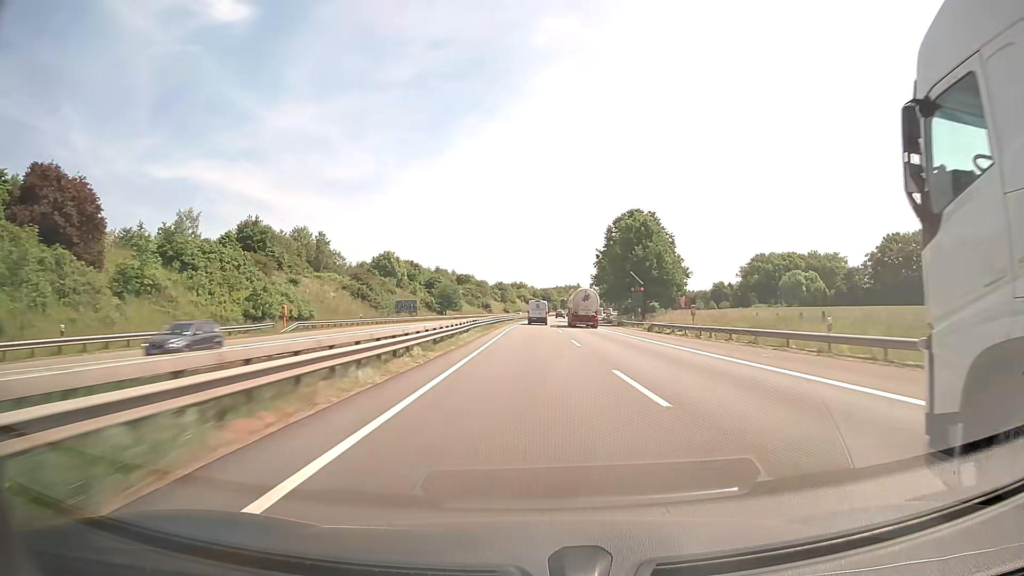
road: motorway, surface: asphalt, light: Day
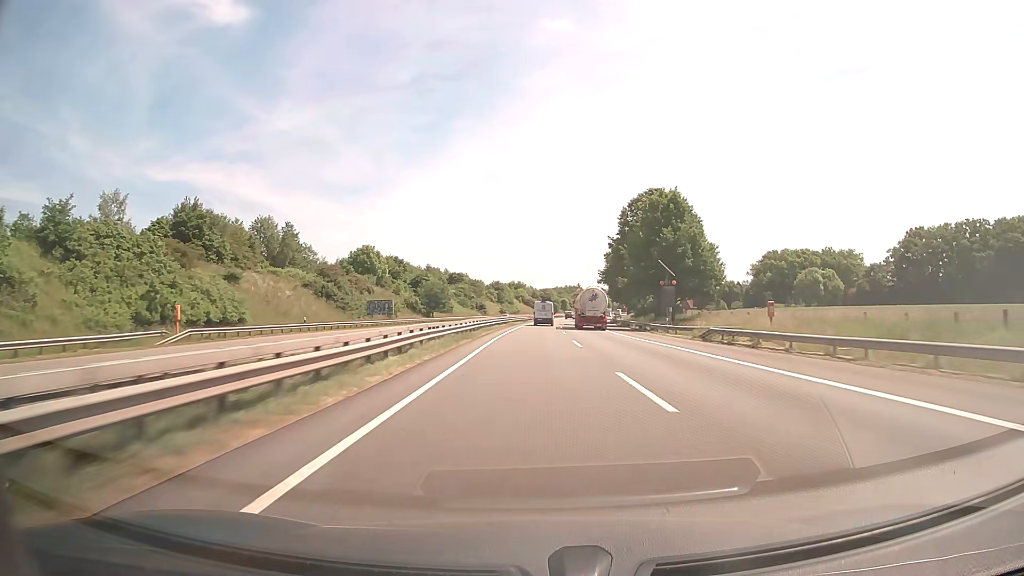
(0.0, +18.7) m; 0°
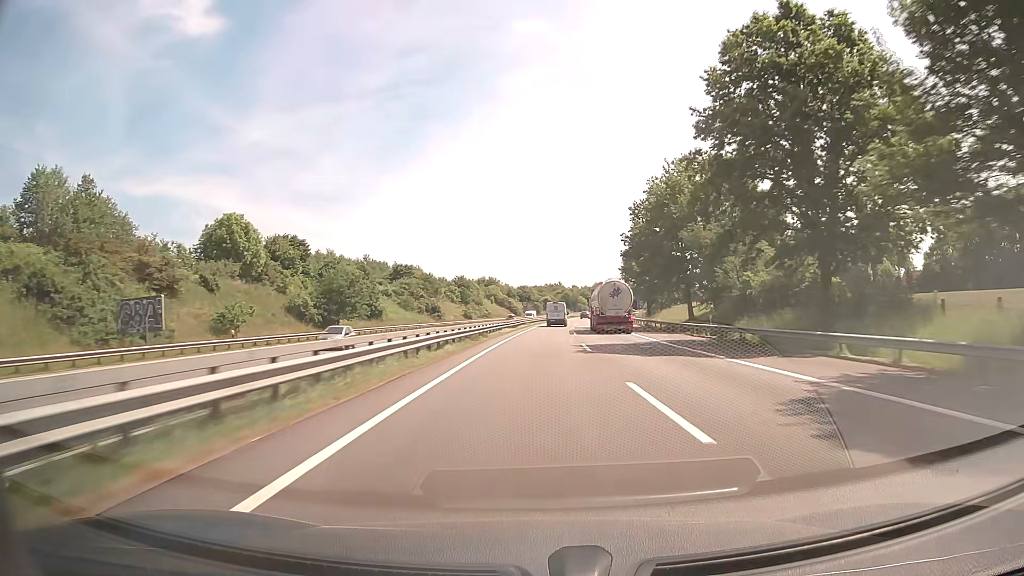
(+0.6, +56.0) m; +2°
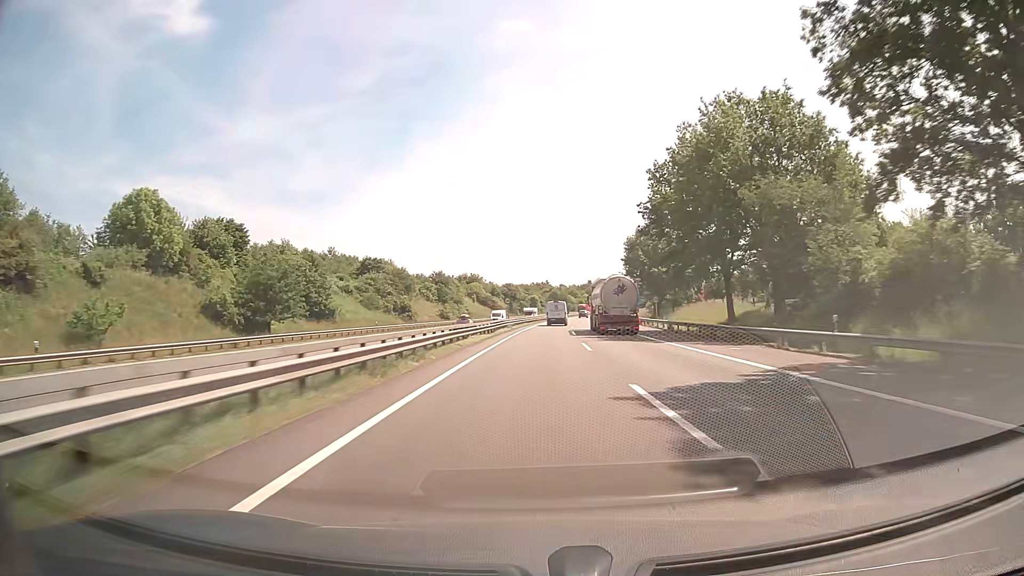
(+0.1, +18.6) m; +1°
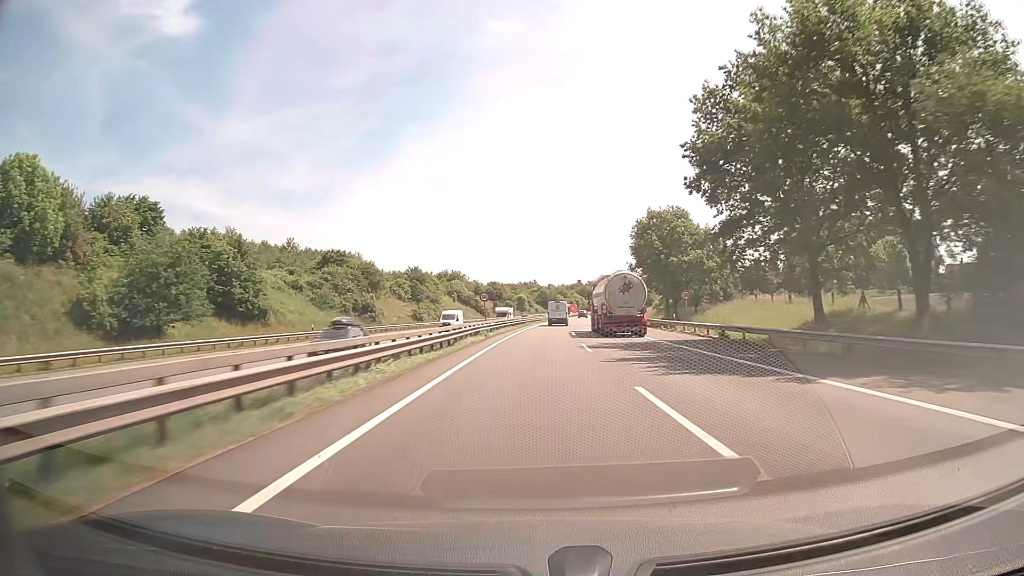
(+0.2, +18.6) m; +1°
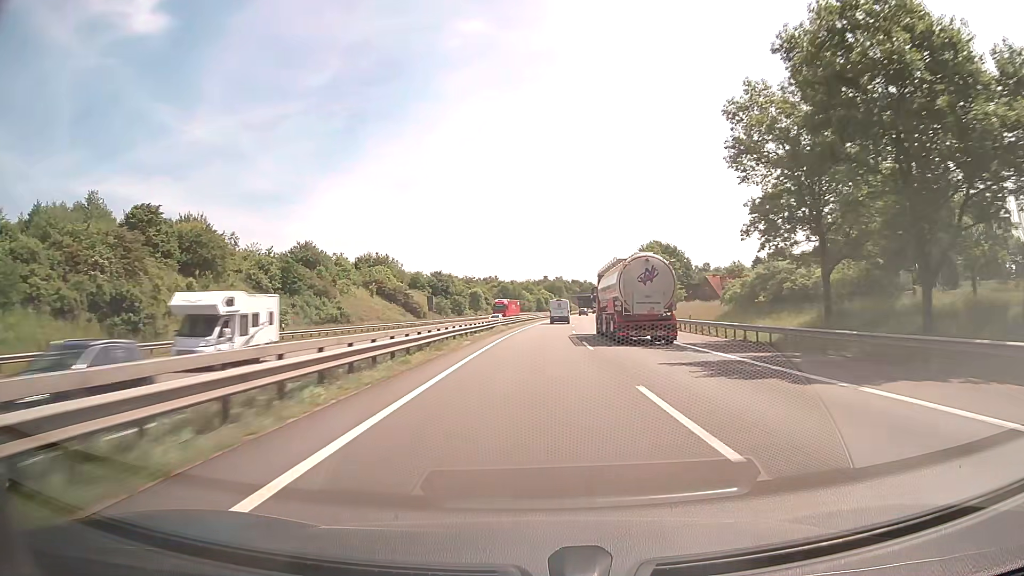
(+1.4, +54.2) m; +3°
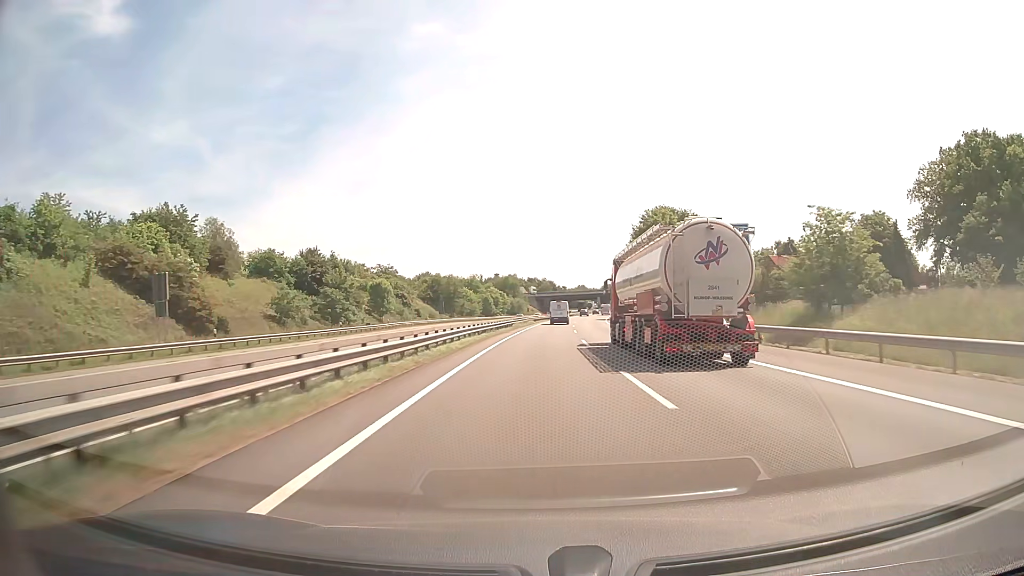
(+2.2, +68.7) m; +4°
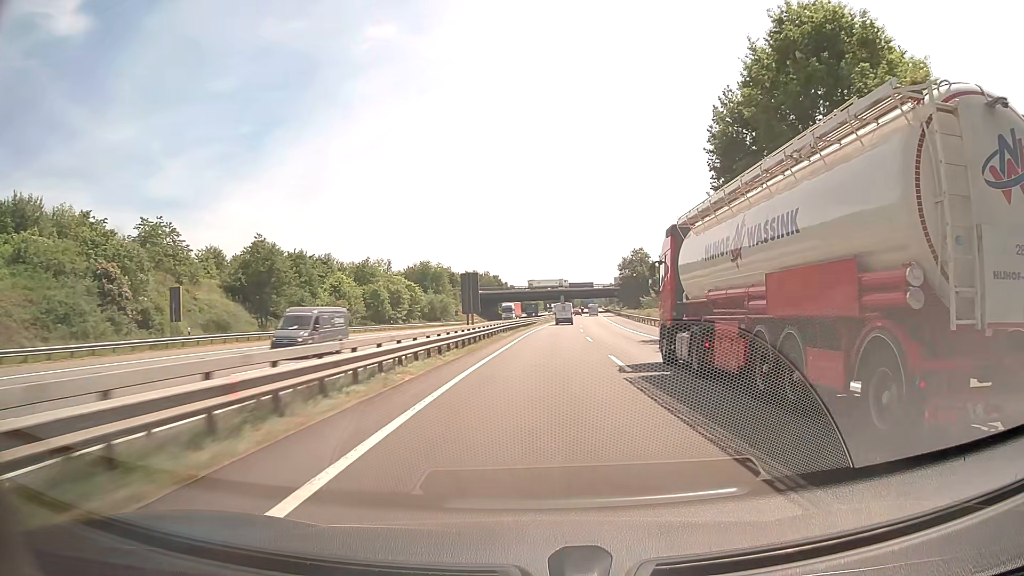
(+3.3, +83.4) m; +4°
